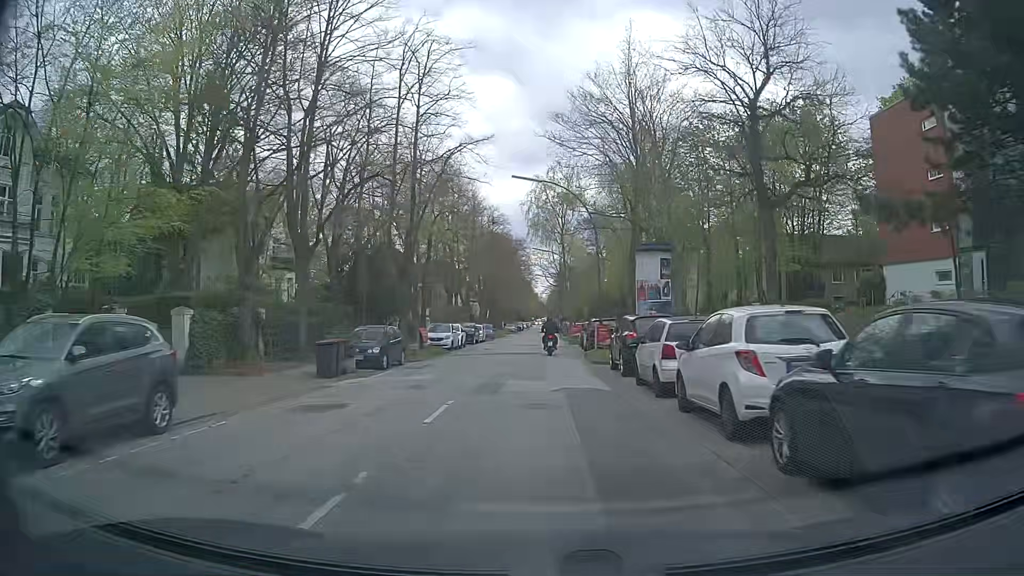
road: tertiary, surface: asphalt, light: Day
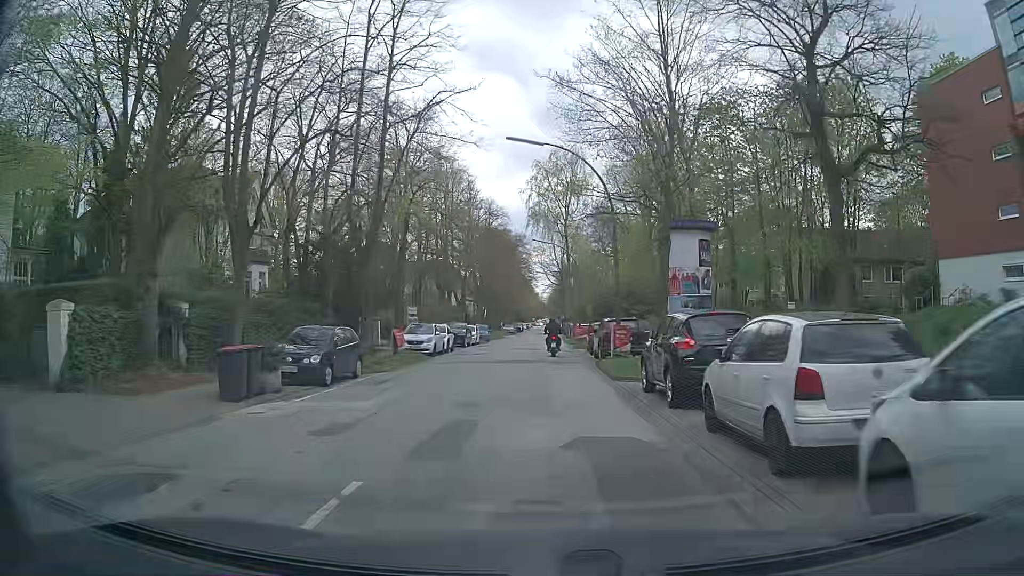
(0.0, +6.3) m; 0°
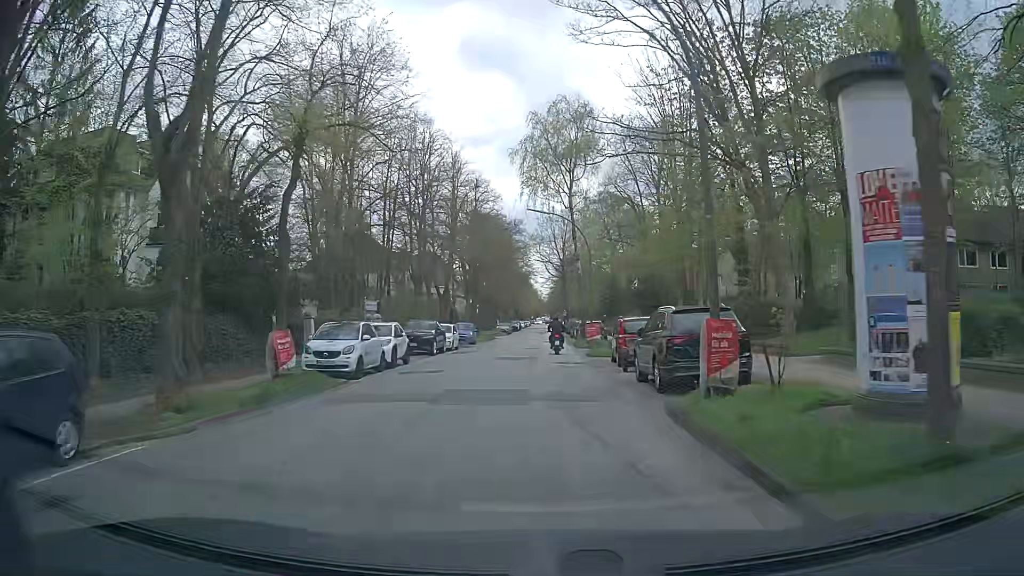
(0.0, +12.8) m; 0°
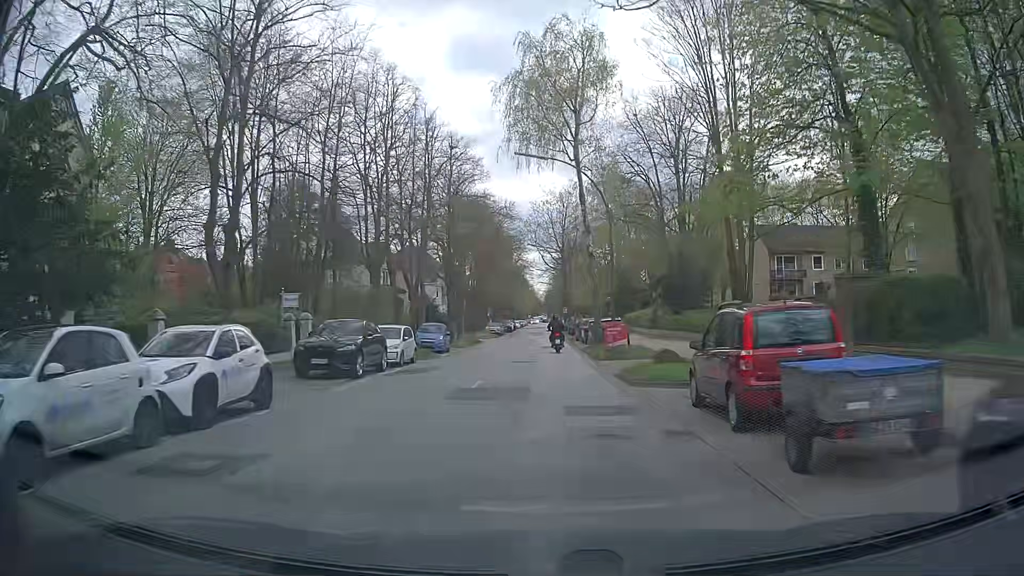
(0.0, +13.0) m; 0°
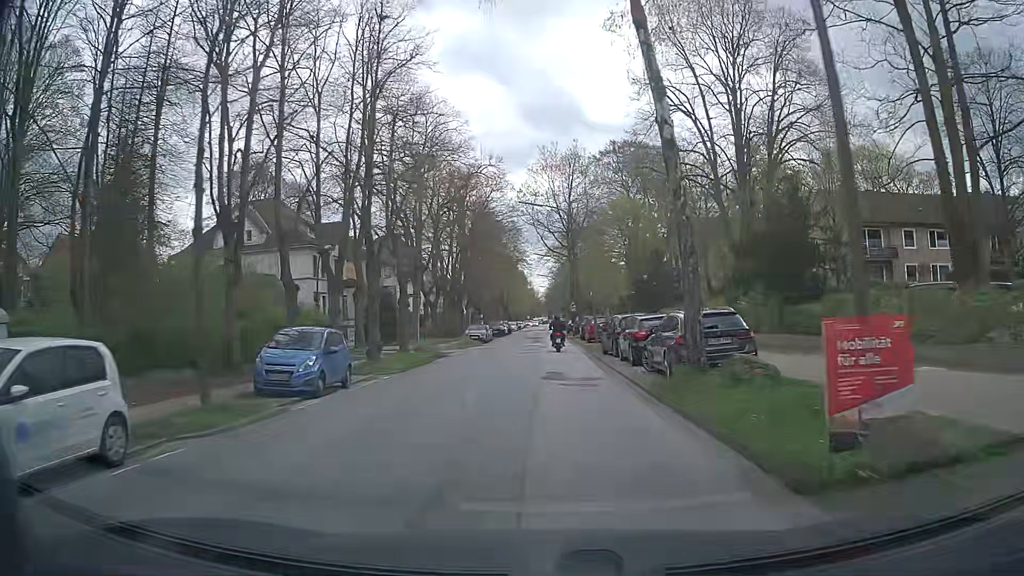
(+0.1, +19.8) m; 0°
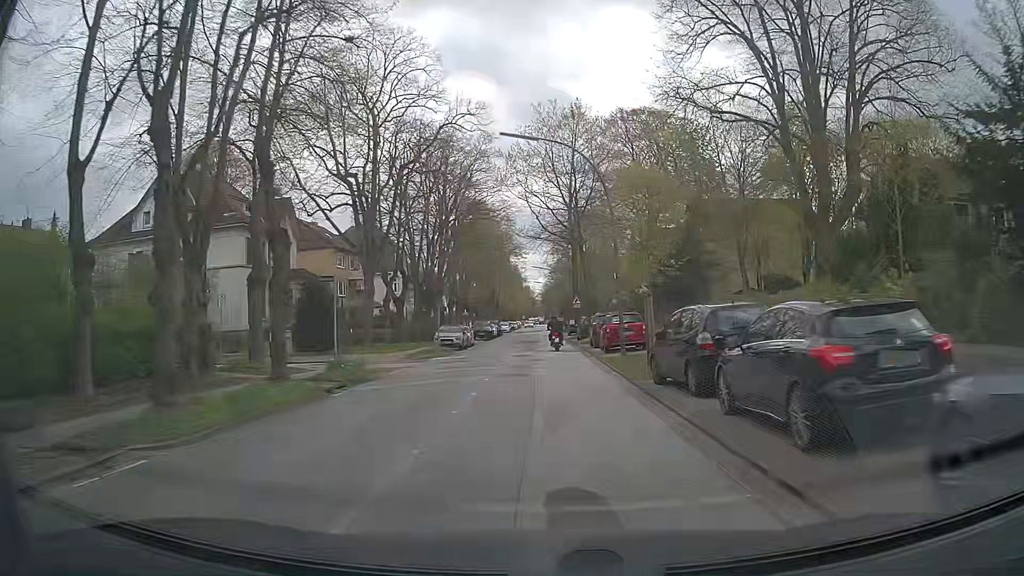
(0.0, +13.1) m; +1°
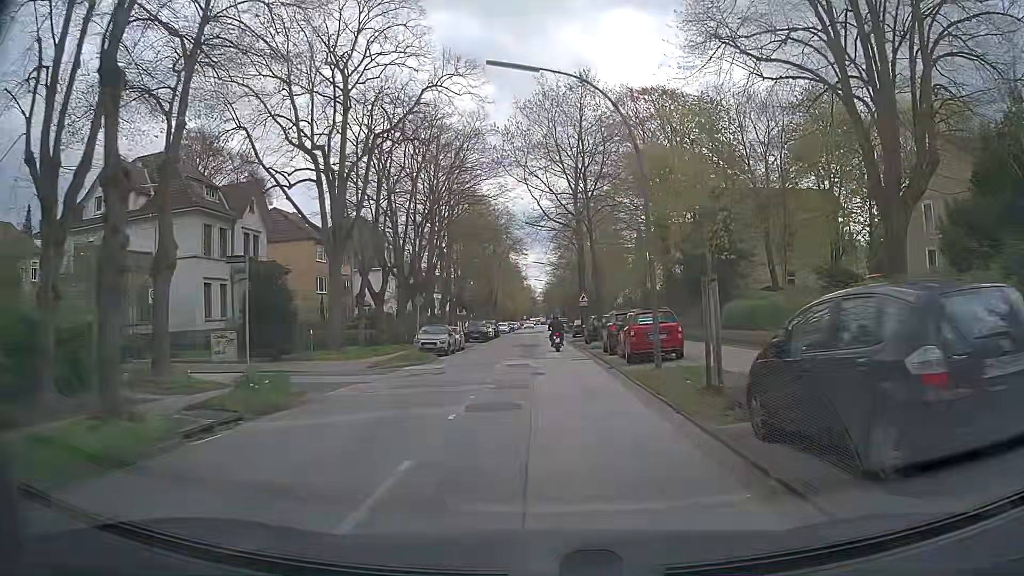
(-0.1, +6.6) m; 0°
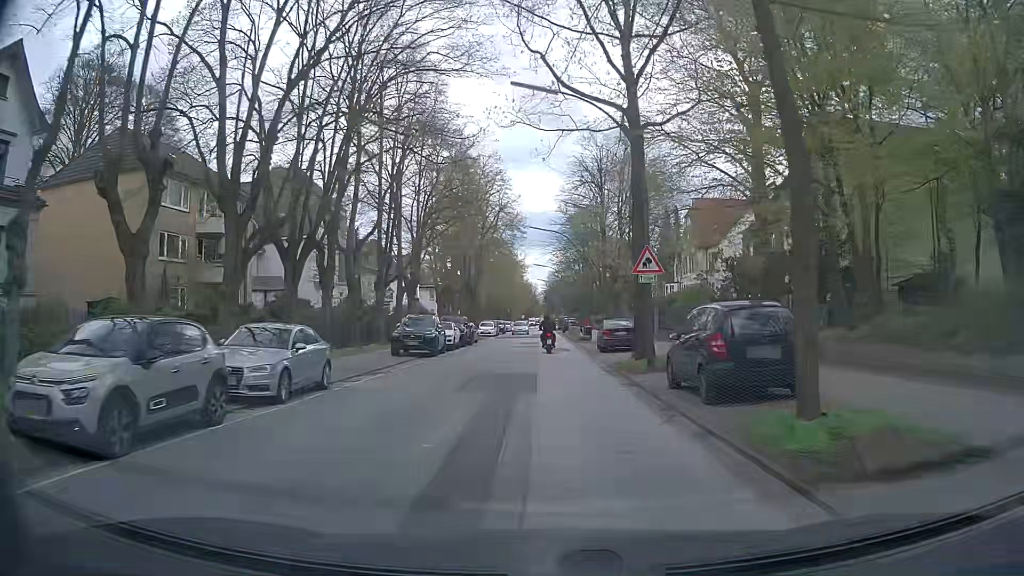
(-0.2, +26.3) m; 0°
(0, +10) (0, +20) (0, +30) (0, +40) (0, +50) (0, +60) (0, +70) (0, +80) (0, +90) (0, +100) m
